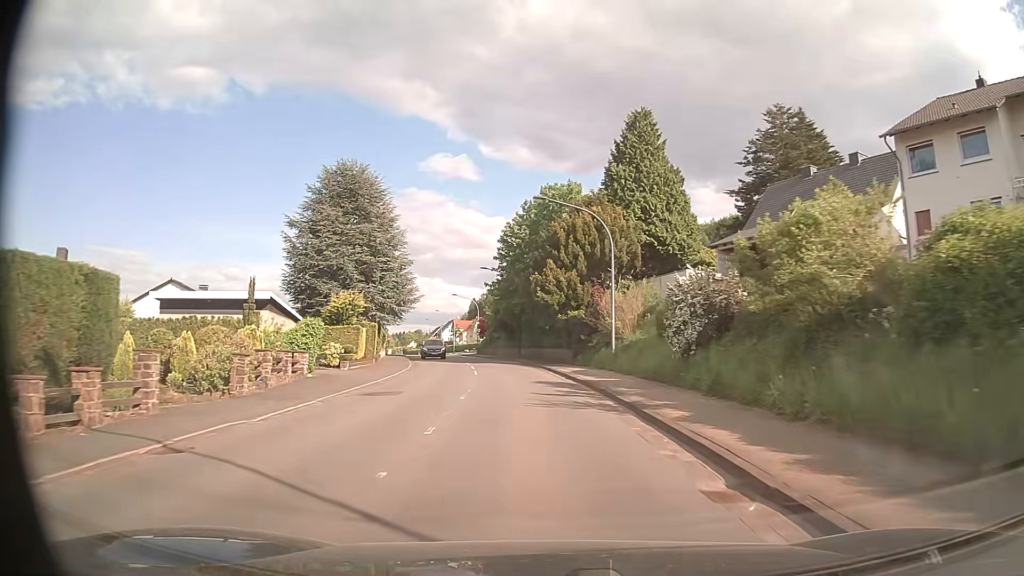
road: secondary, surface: asphalt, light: Day
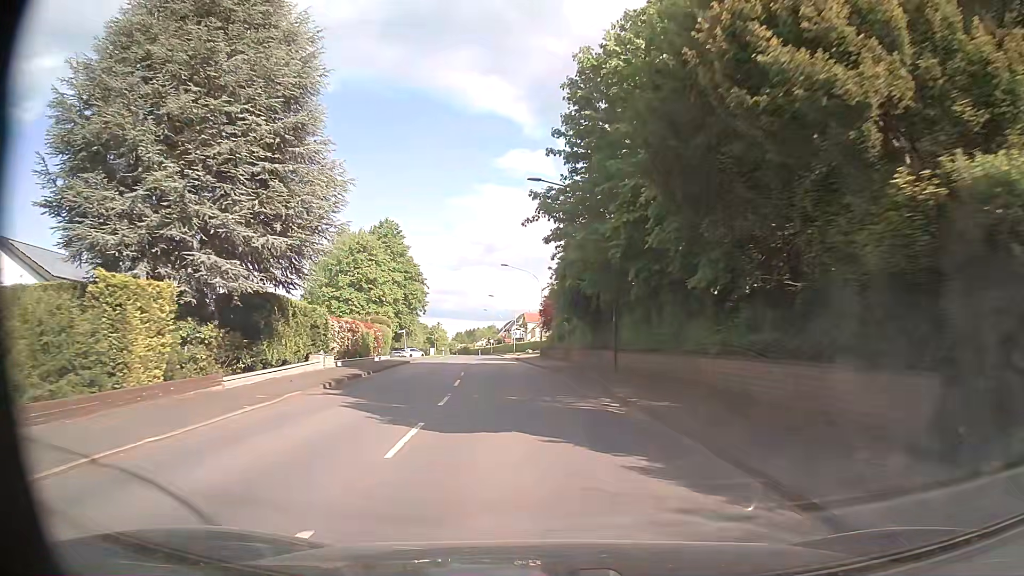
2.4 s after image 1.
(-1.8, +32.4) m; -7°
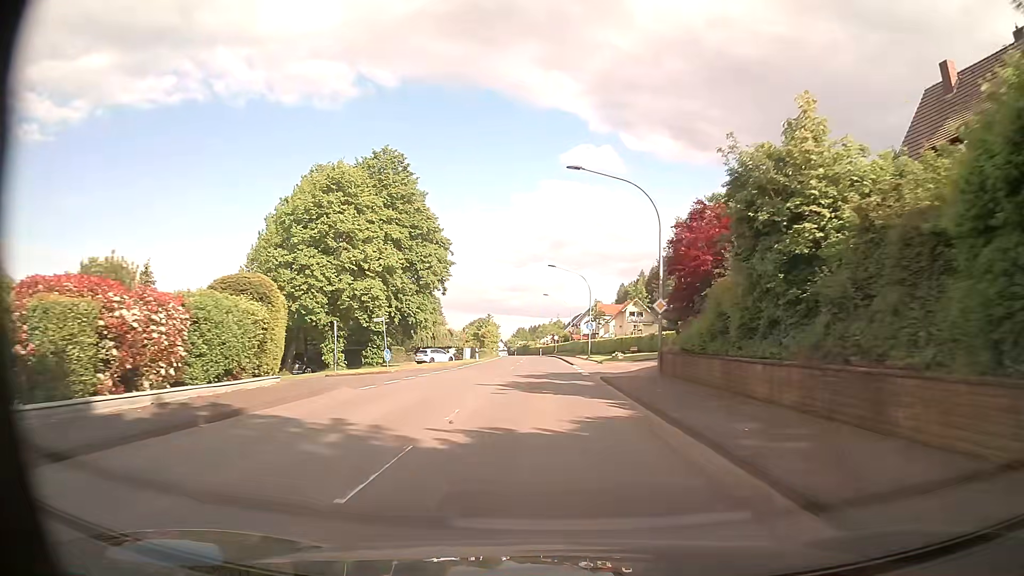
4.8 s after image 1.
(-2.0, +32.1) m; -6°
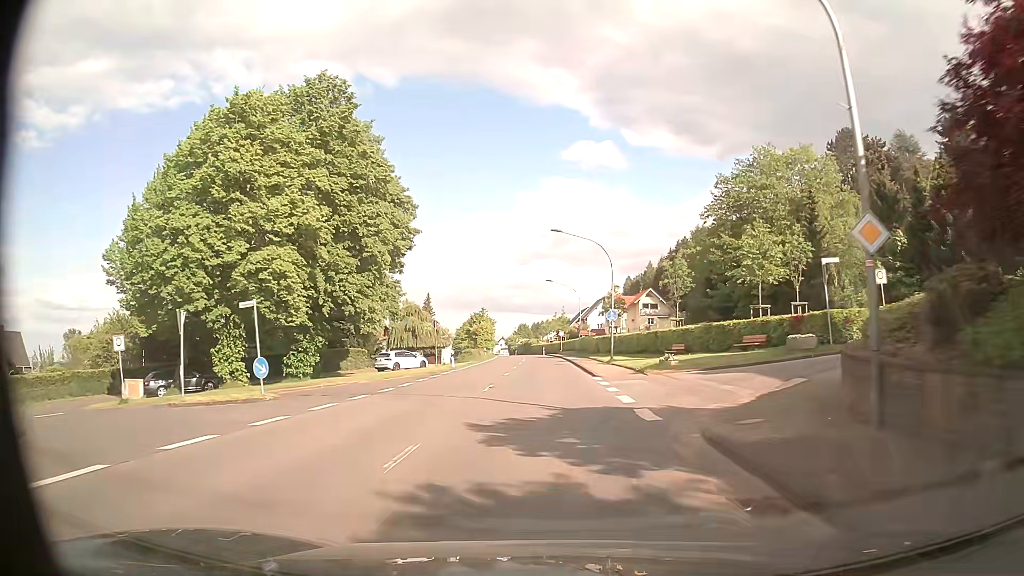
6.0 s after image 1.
(-0.1, +16.6) m; 0°
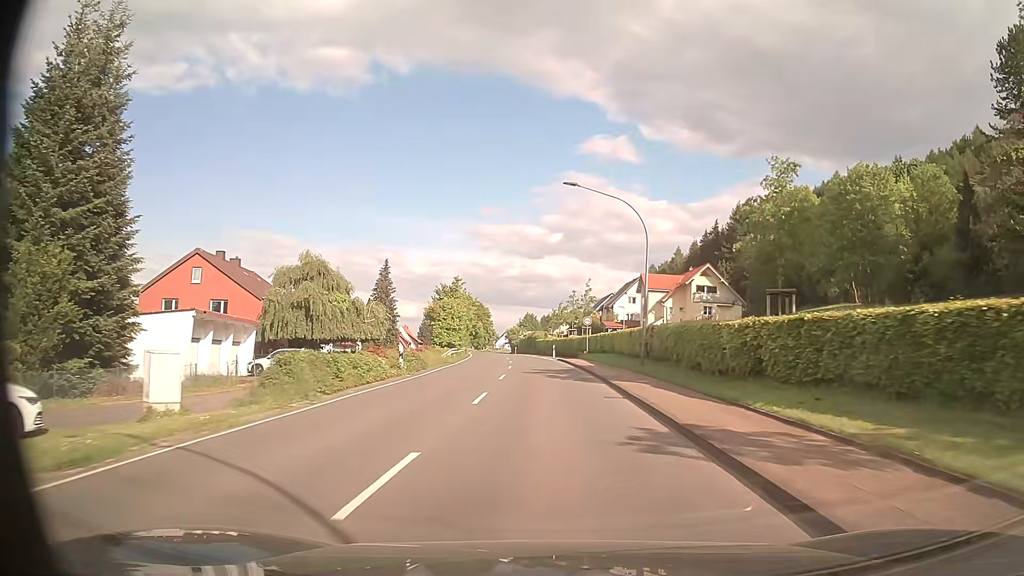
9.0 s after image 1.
(-0.2, +40.8) m; -1°
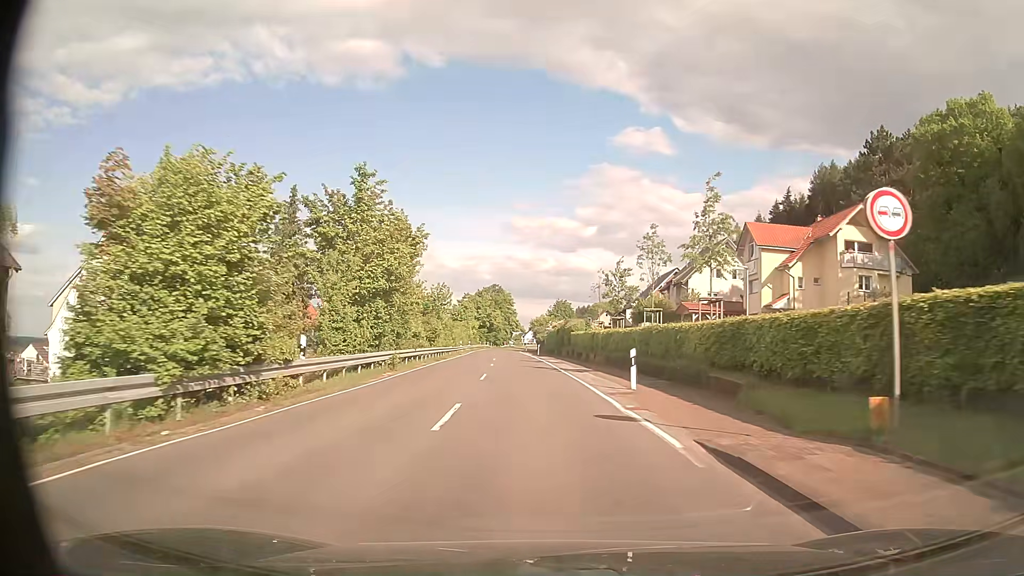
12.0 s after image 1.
(-0.8, +41.1) m; -3°
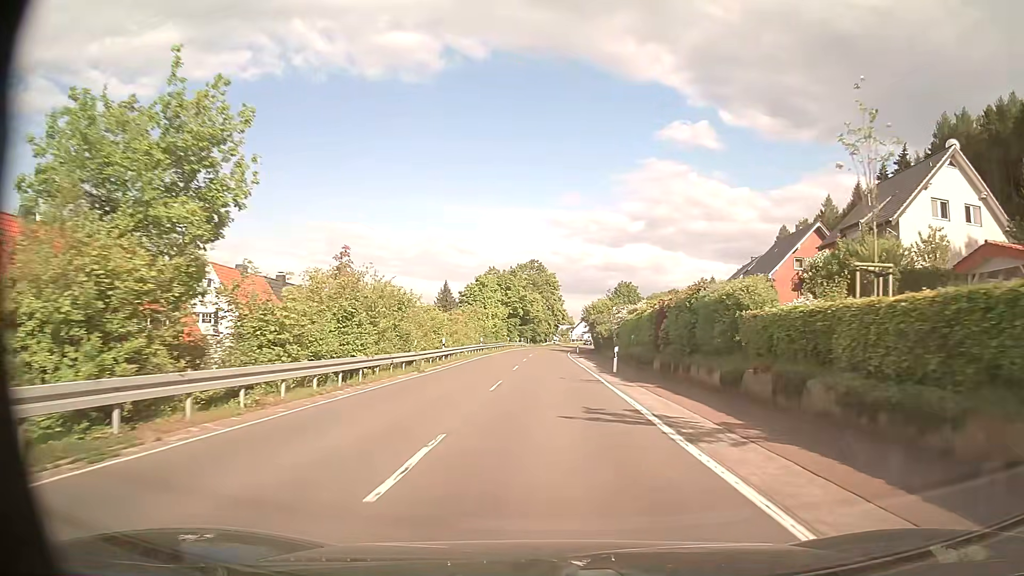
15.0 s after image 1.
(-1.8, +40.4) m; -4°
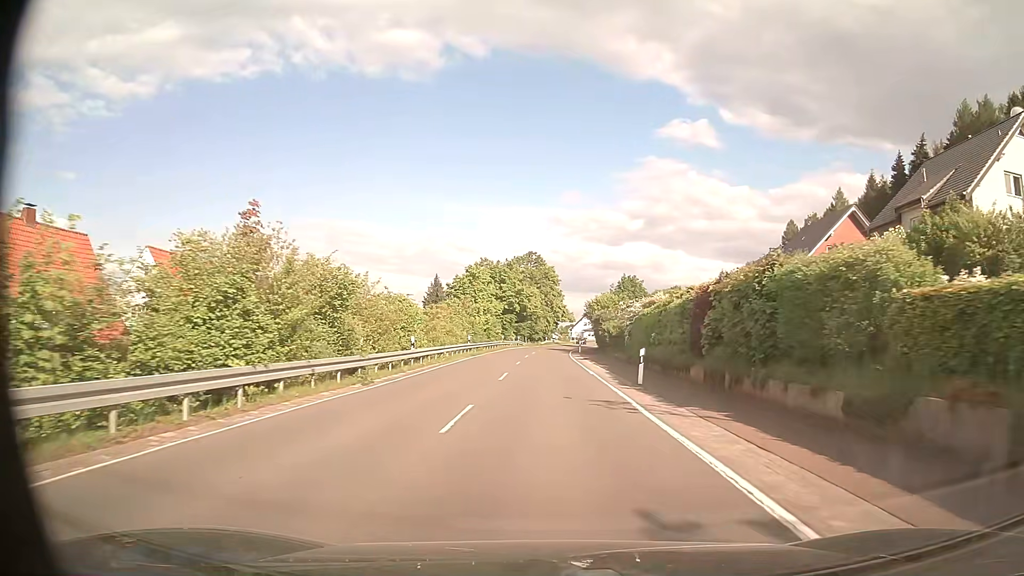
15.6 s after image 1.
(0.0, +8.1) m; 0°
(0, +10) (0, +20) (0, +30) (0, +40) (0, +50) (0, +60) (+1, +70) (+1, +80) (+2, +90) (+3, +100) m
